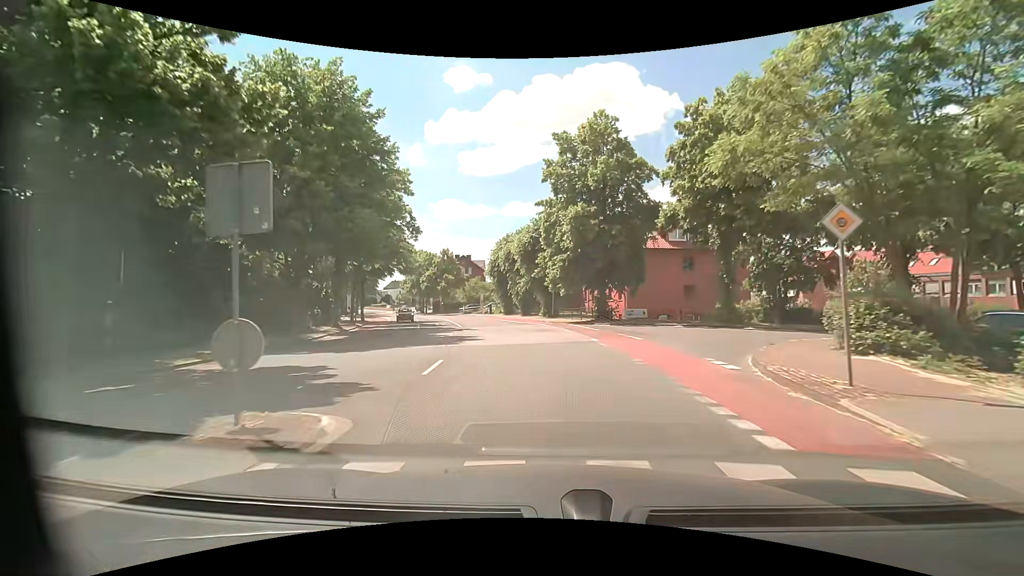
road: unclassified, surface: asphalt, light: Day
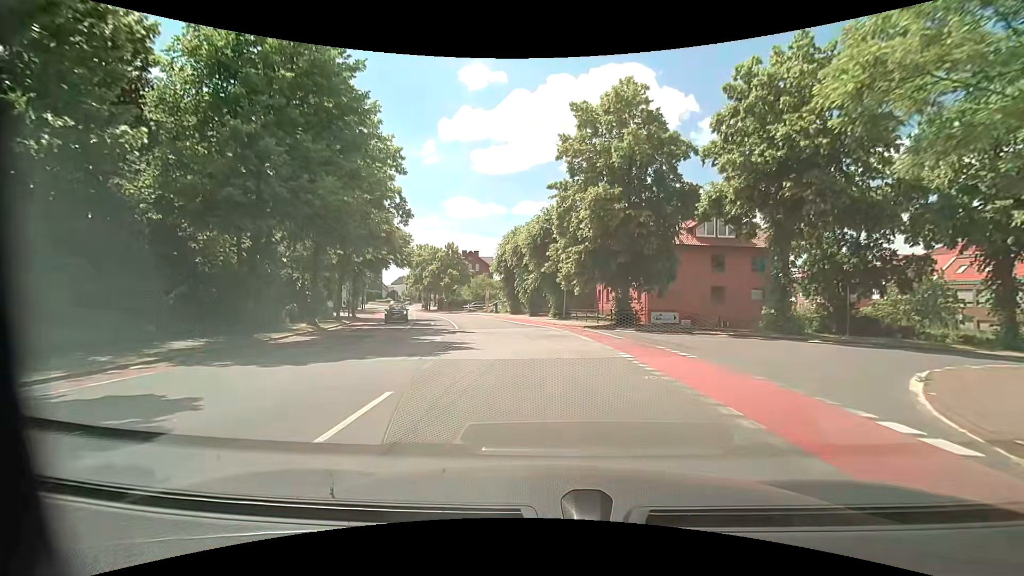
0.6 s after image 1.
(0.0, +5.2) m; -1°
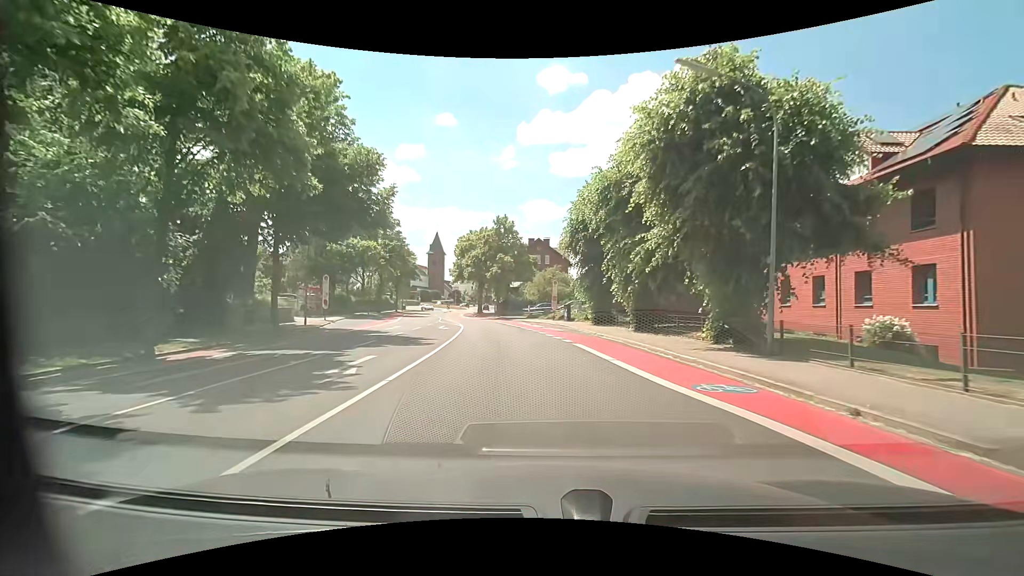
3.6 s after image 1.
(-1.9, +26.2) m; -9°
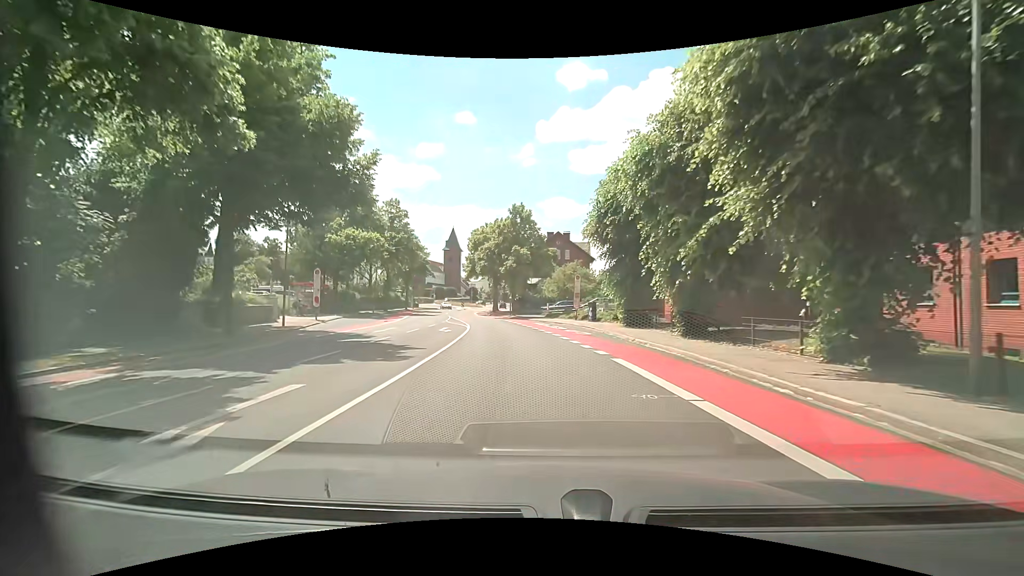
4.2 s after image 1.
(-0.1, +5.3) m; -3°
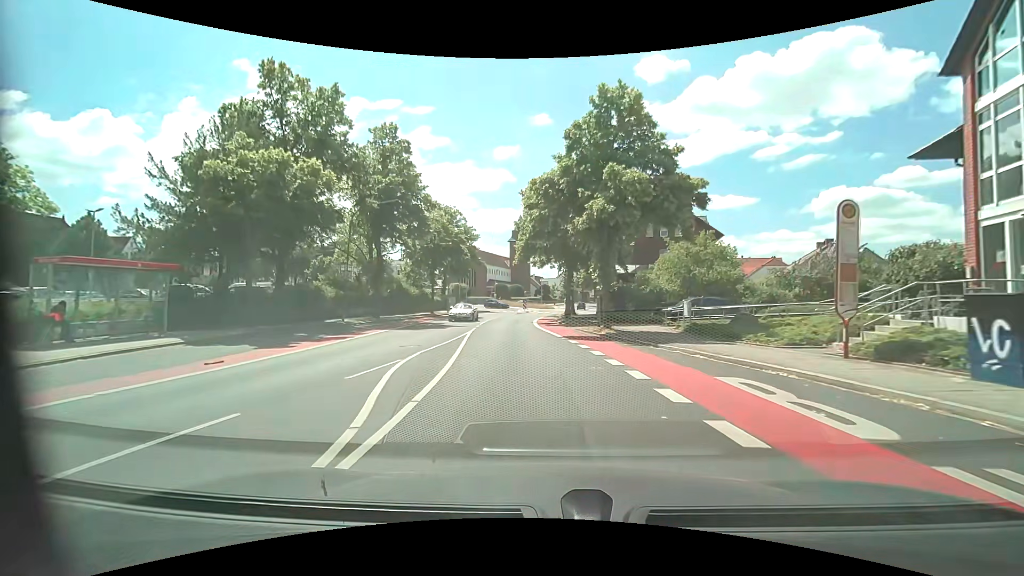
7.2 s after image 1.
(-1.8, +26.9) m; -8°
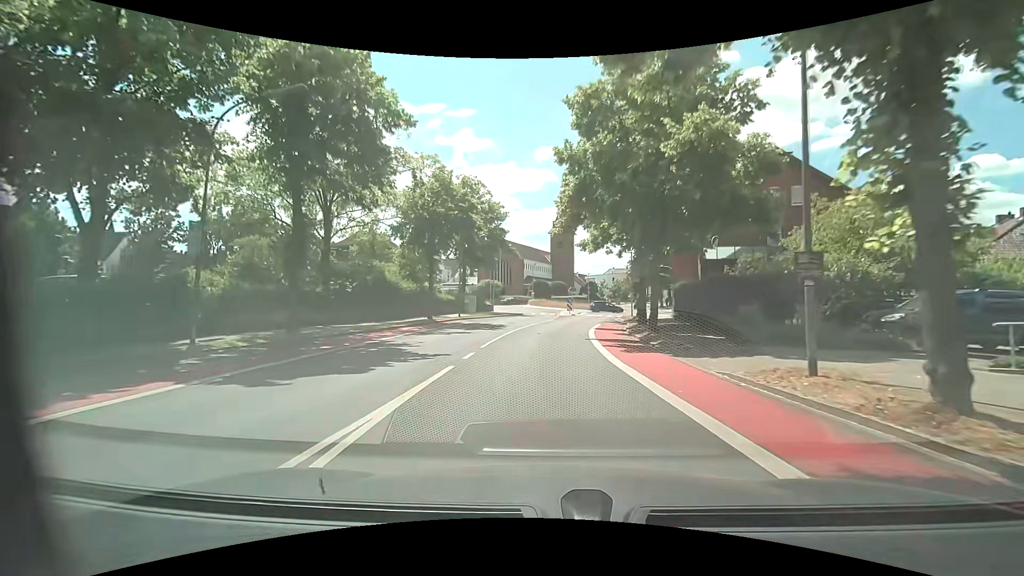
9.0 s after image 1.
(-0.8, +16.6) m; -5°
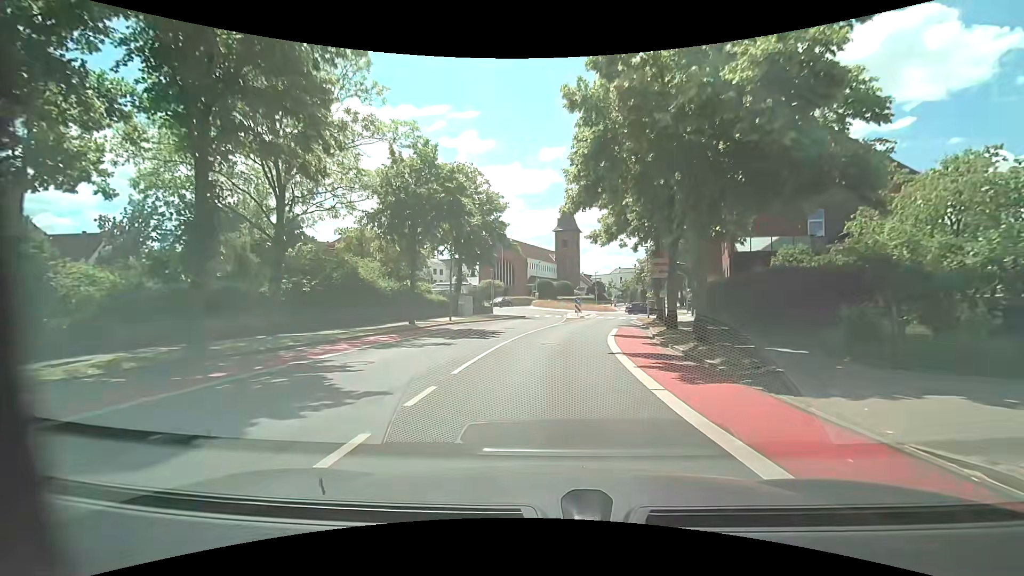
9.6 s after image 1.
(0.0, +5.3) m; -1°
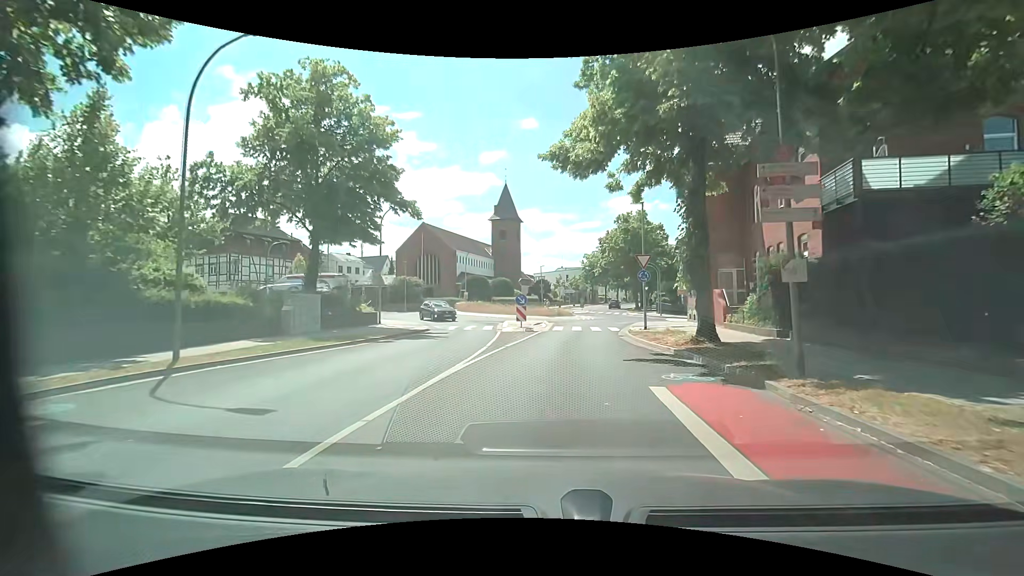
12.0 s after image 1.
(+0.8, +19.6) m; +7°
